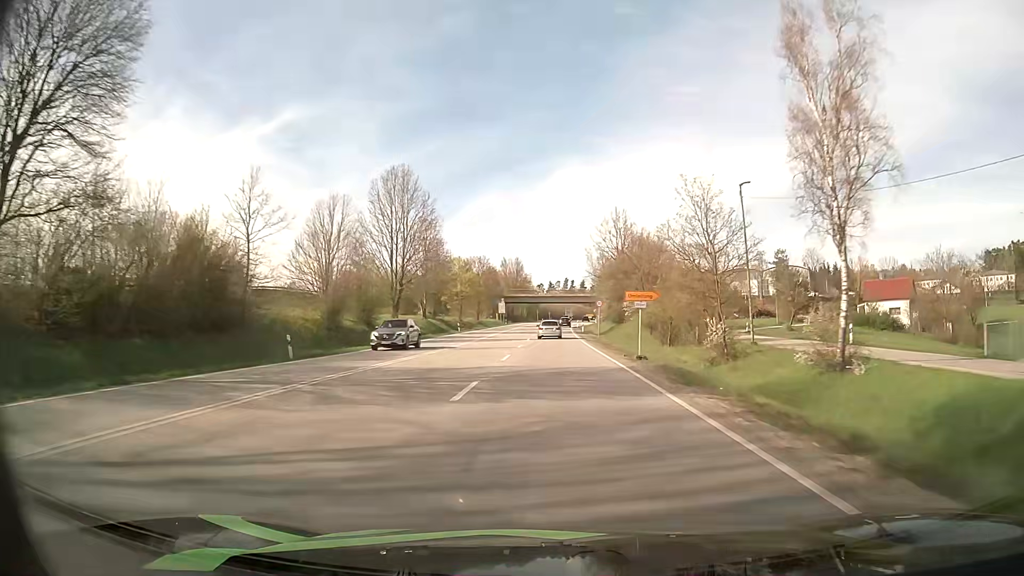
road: primary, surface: asphalt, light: Day
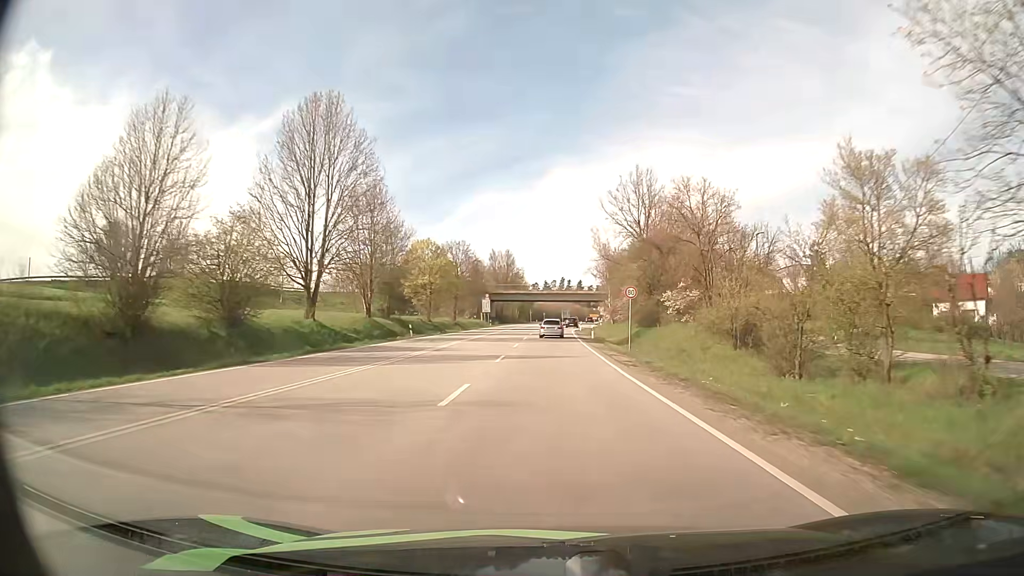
(+0.1, +24.3) m; 0°
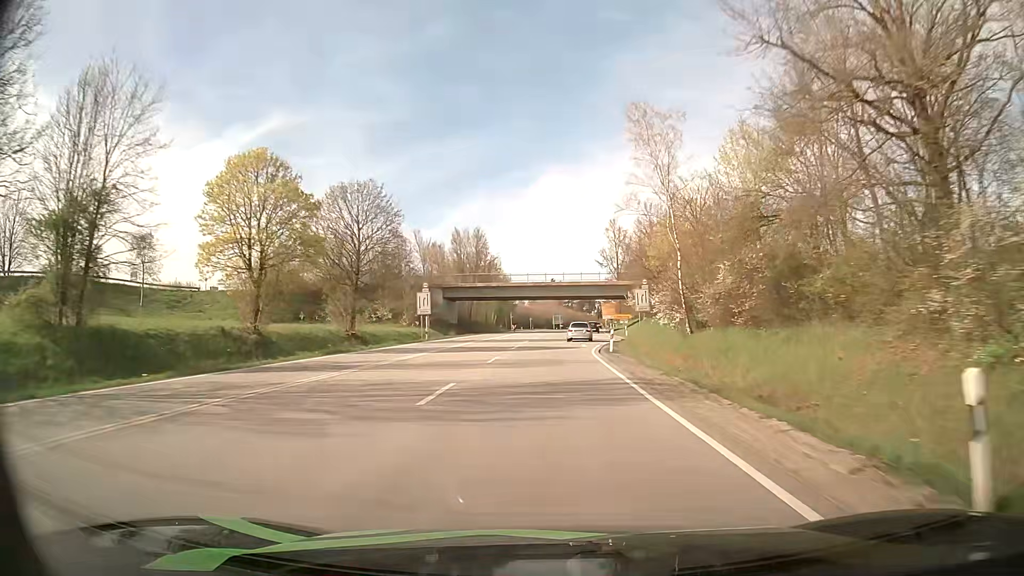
(+0.4, +47.9) m; +1°
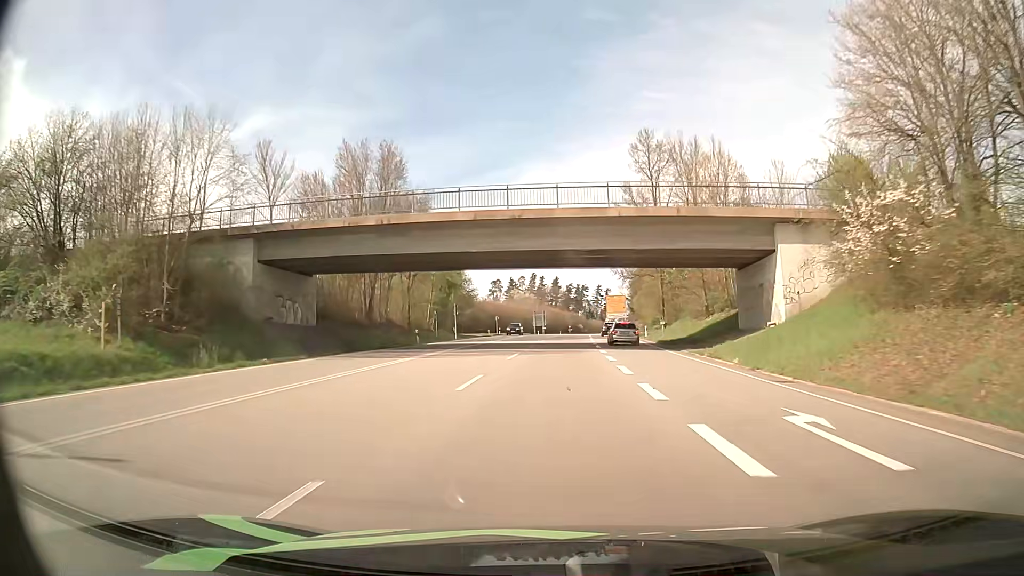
(+0.7, +57.3) m; +1°
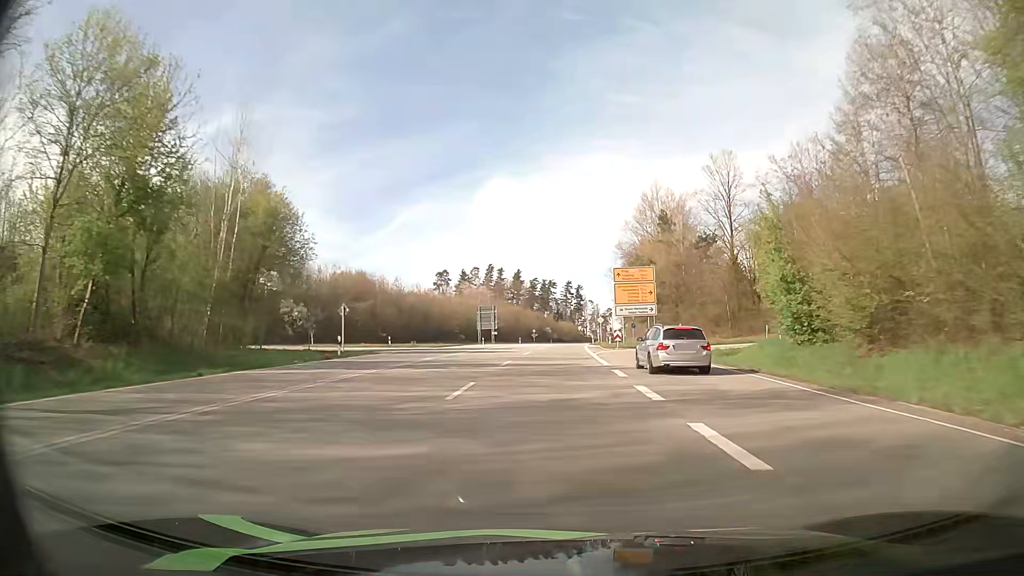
(+1.8, +61.5) m; +3°
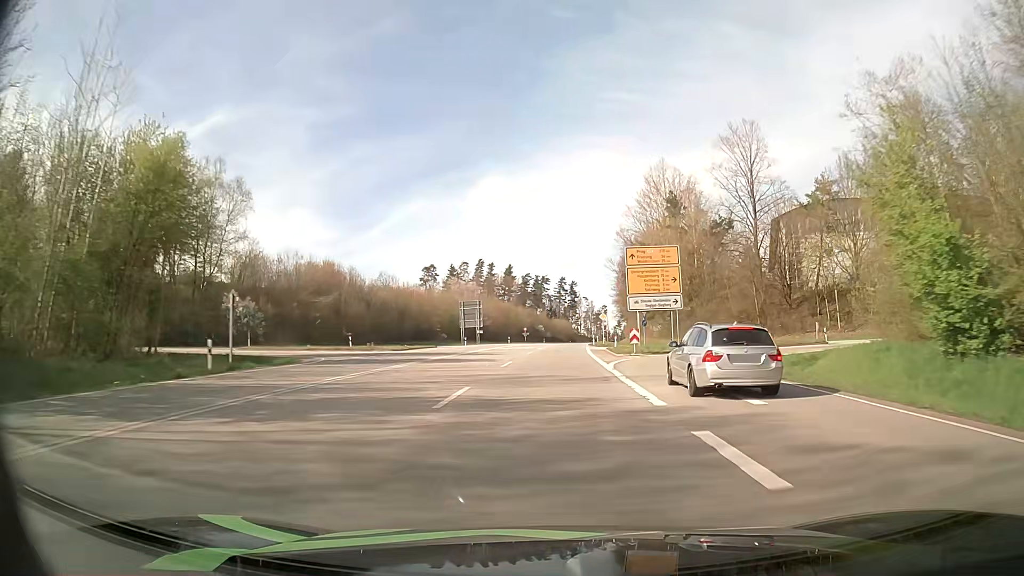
(0.0, +13.1) m; 0°
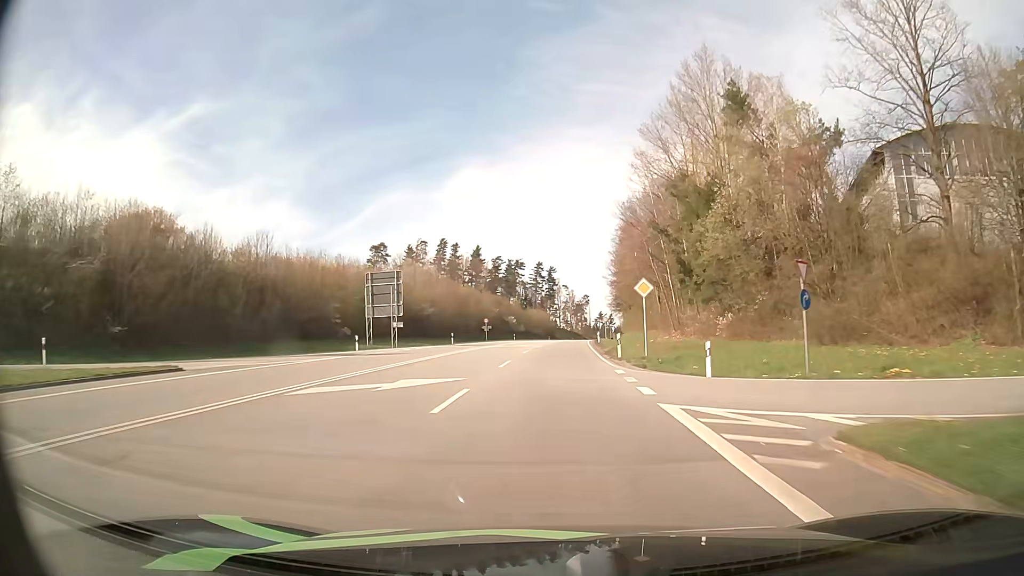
(+0.6, +41.0) m; +2°
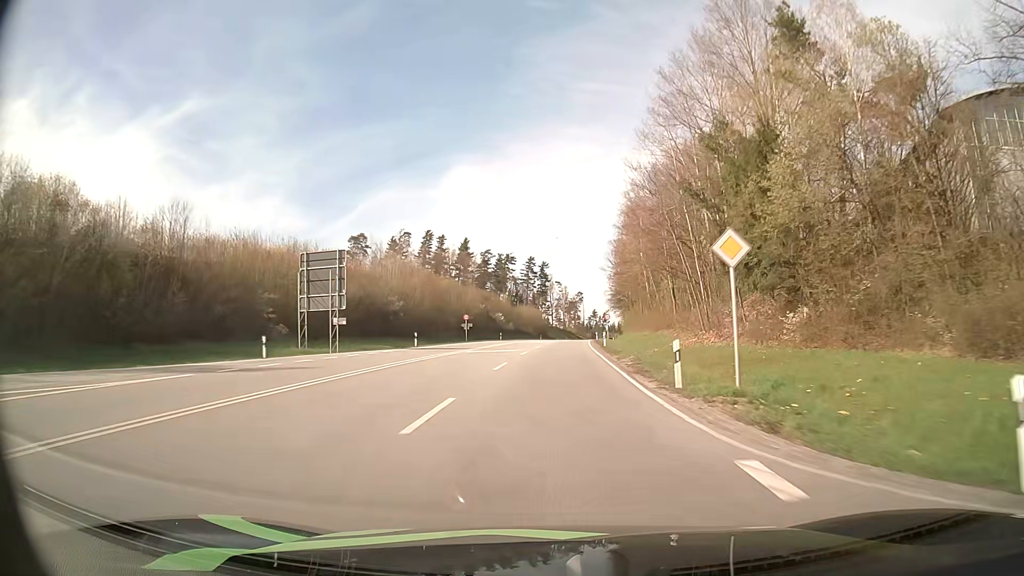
(+0.1, +14.2) m; +1°
(0, +10) (0, +20) (0, +30) (+1, +40) (+1, +50) (+2, +60) (+2, +70) (+3, +80) (+3, +90) (+4, +100) m
